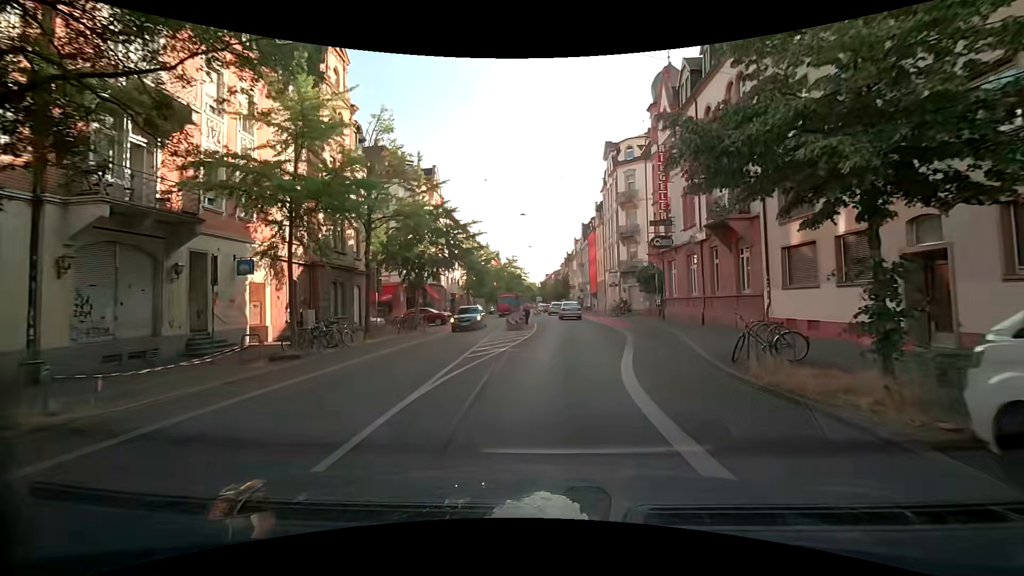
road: secondary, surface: asphalt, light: Day
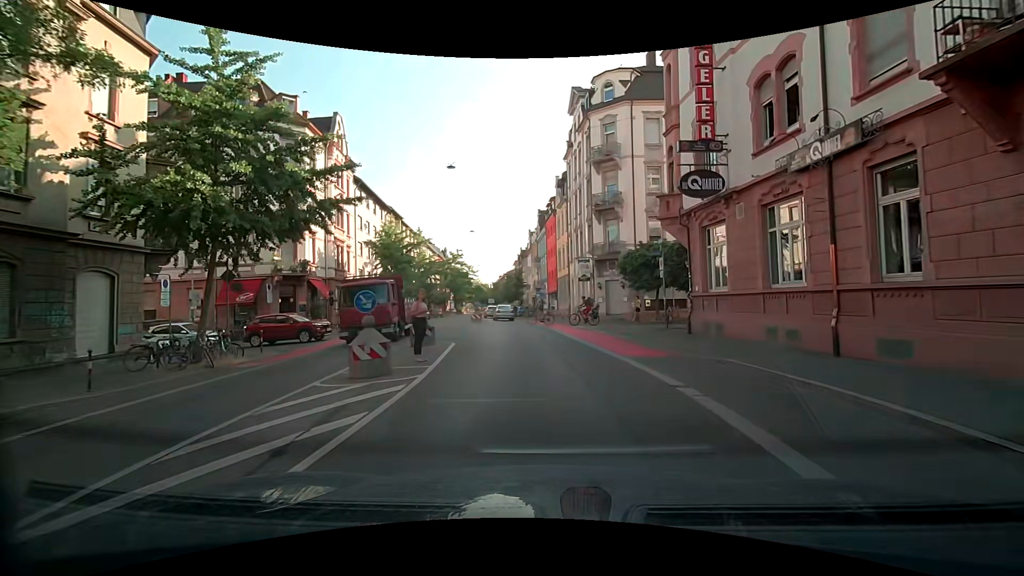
(+0.6, +16.0) m; +5°
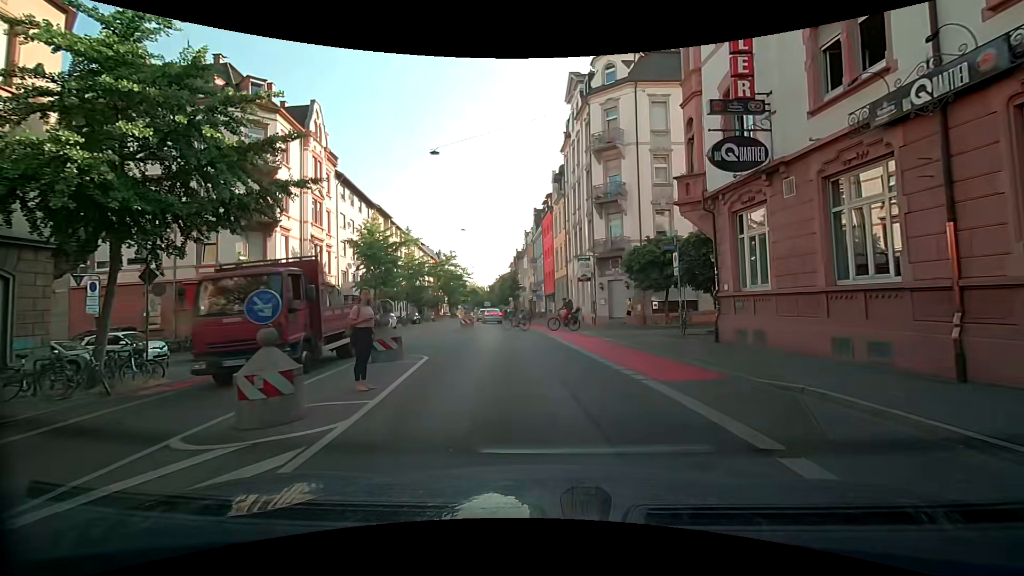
(-0.1, +3.4) m; +1°
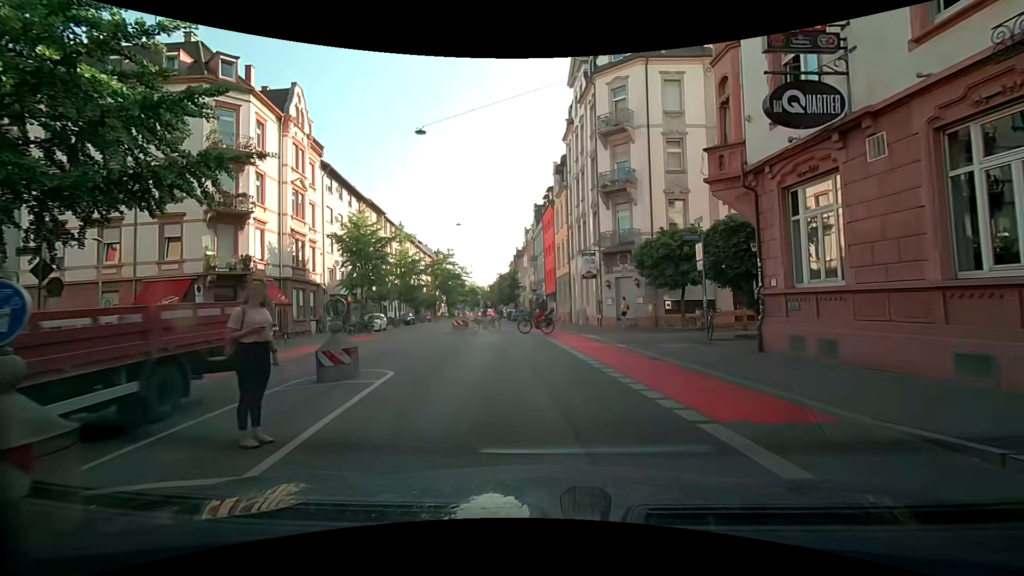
(-0.1, +3.1) m; +1°
